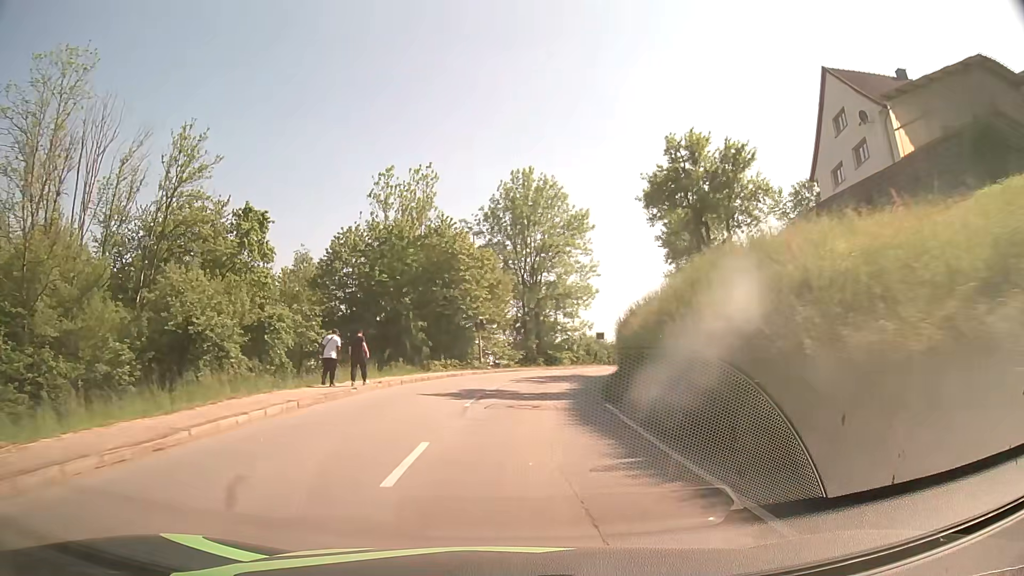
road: secondary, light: Day
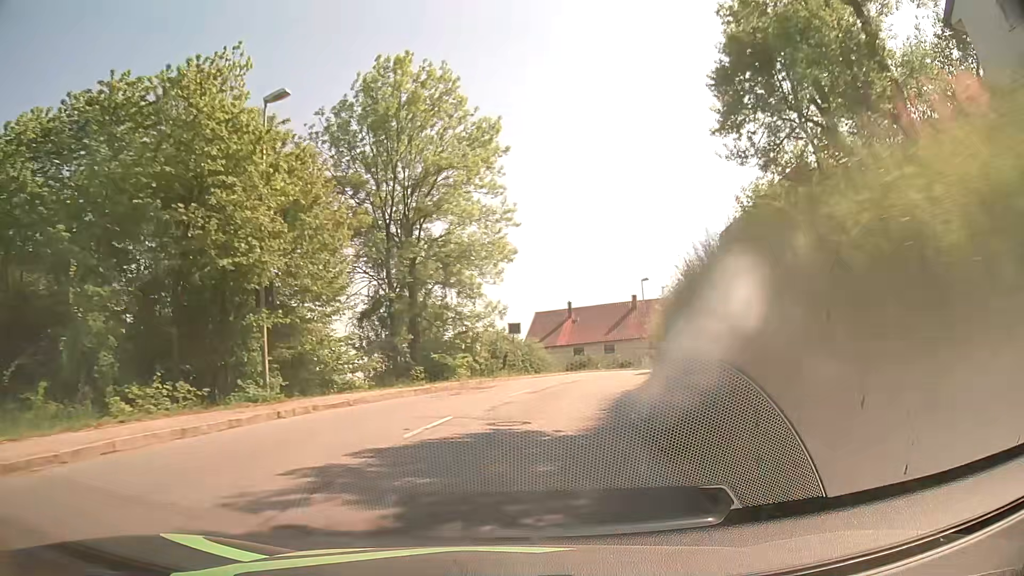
(+1.5, +22.8) m; +8°
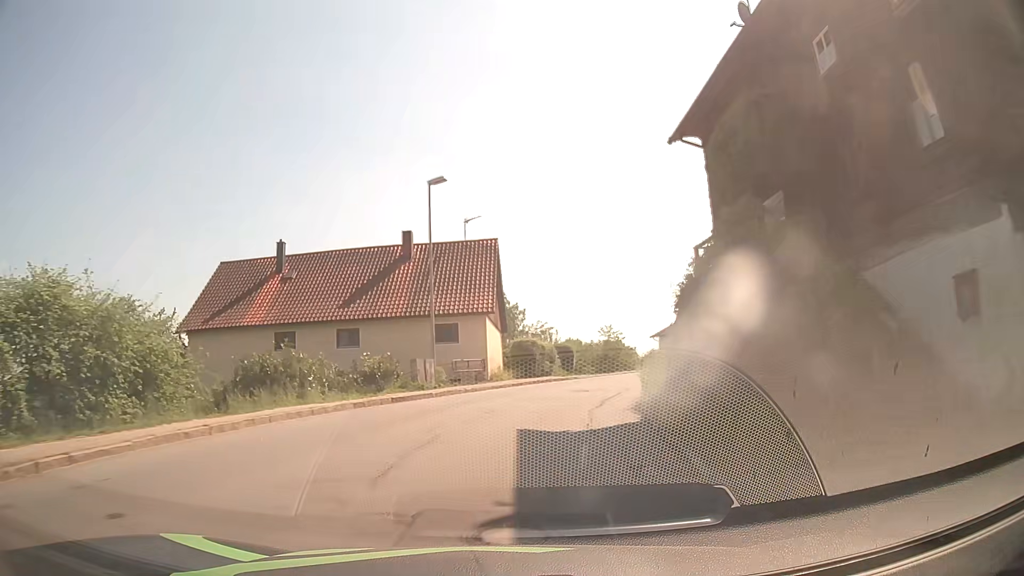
(+6.4, +35.3) m; +19°
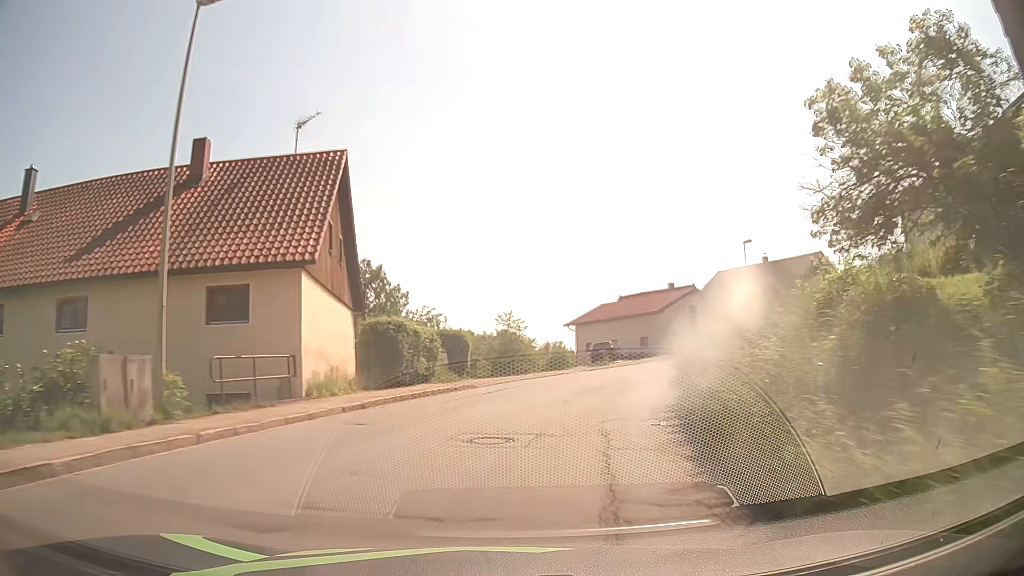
(+1.1, +14.8) m; +9°
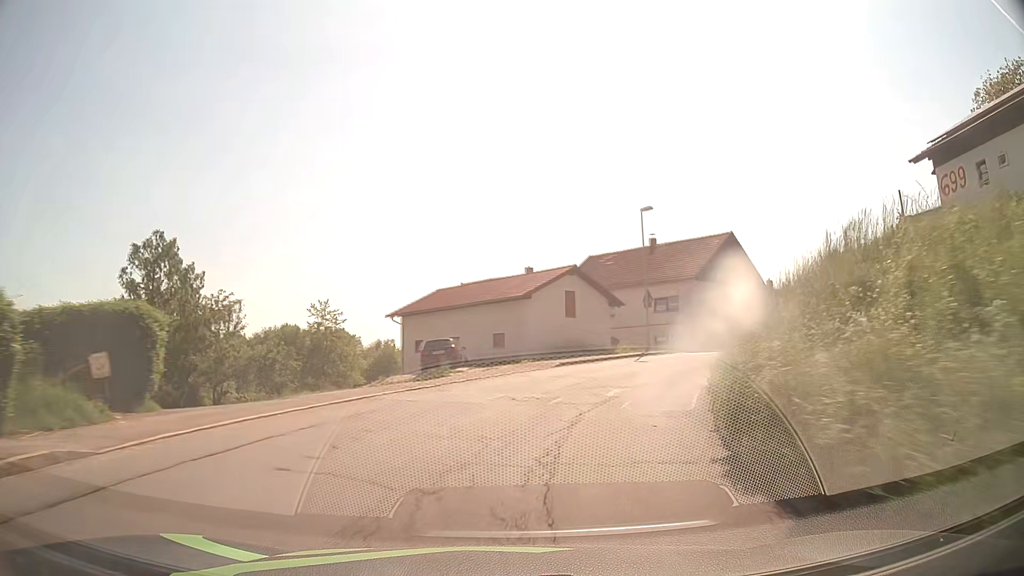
(+1.7, +14.6) m; +14°
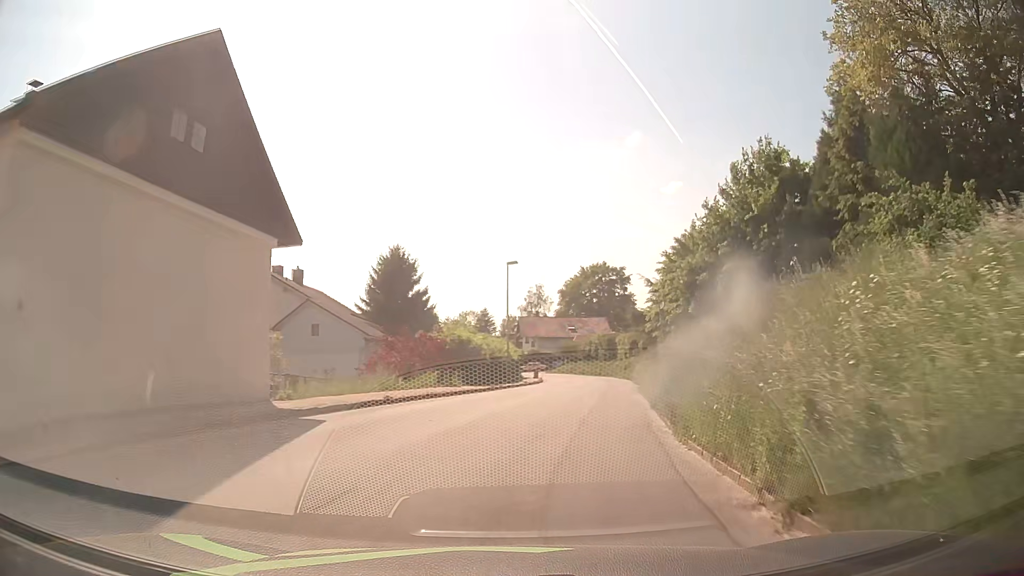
(+12.2, +32.3) m; +41°
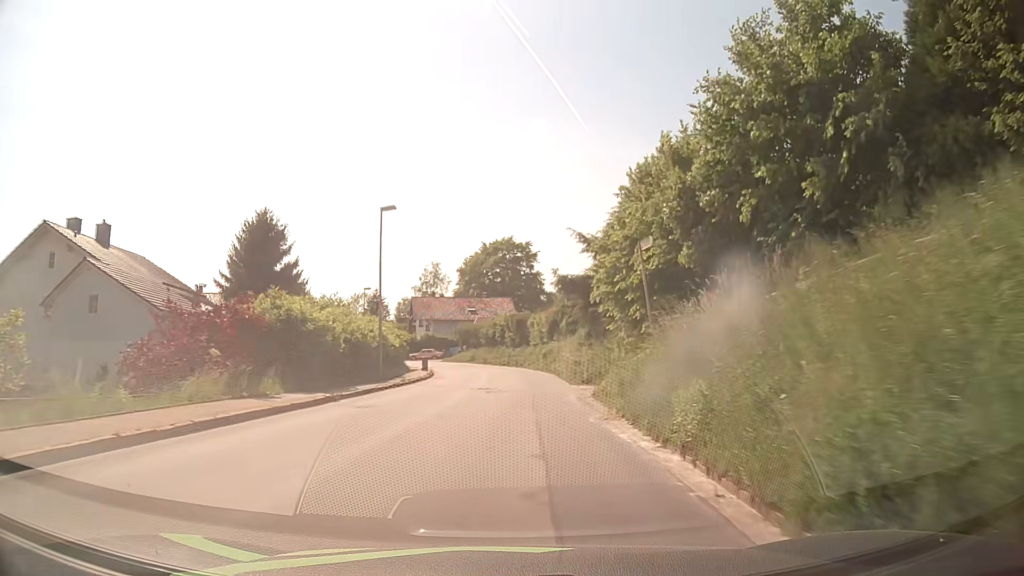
(+1.2, +14.5) m; +9°
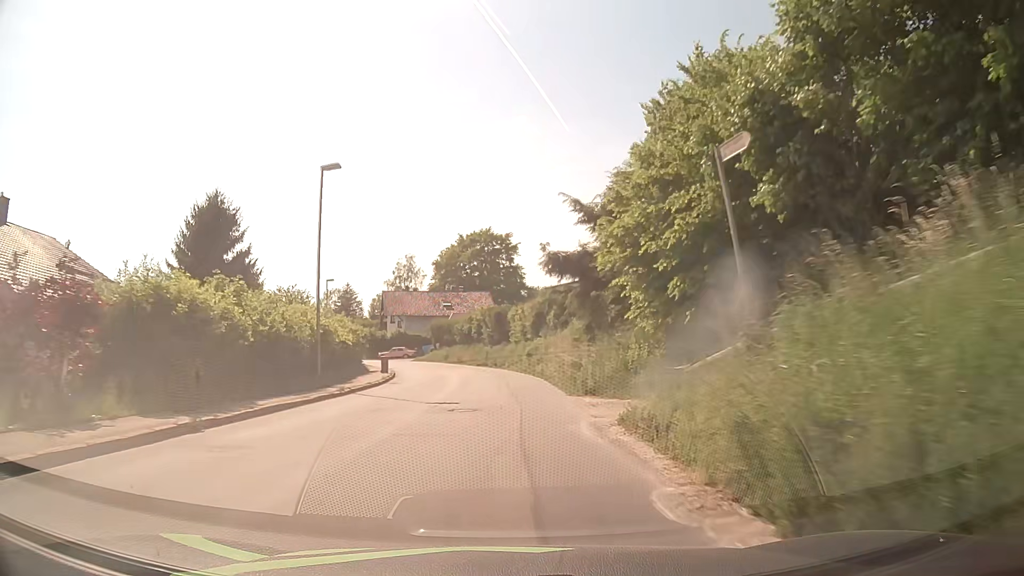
(+0.1, +7.6) m; +2°
